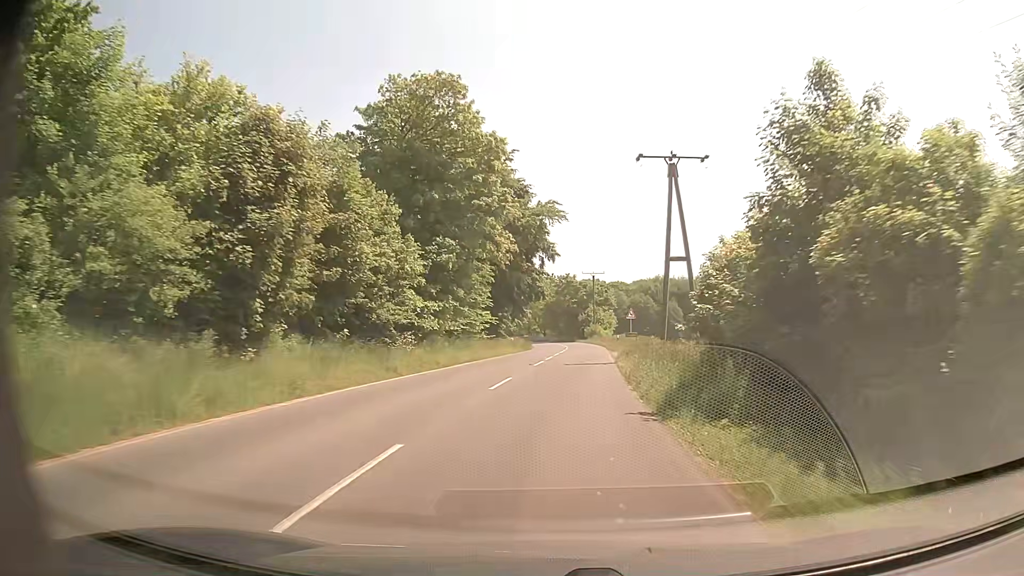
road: secondary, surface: asphalt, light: Day
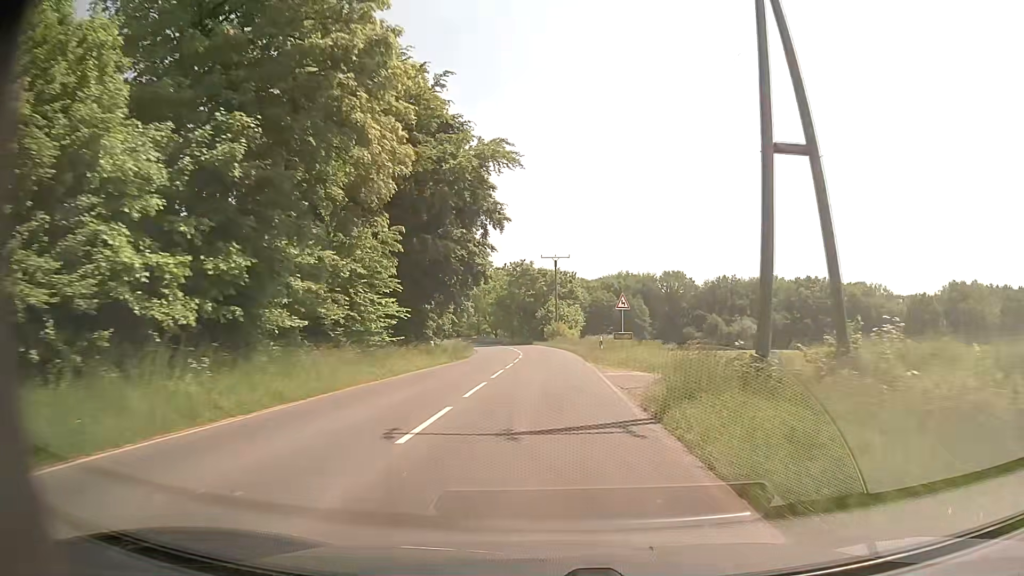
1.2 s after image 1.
(+0.7, +19.8) m; +4°
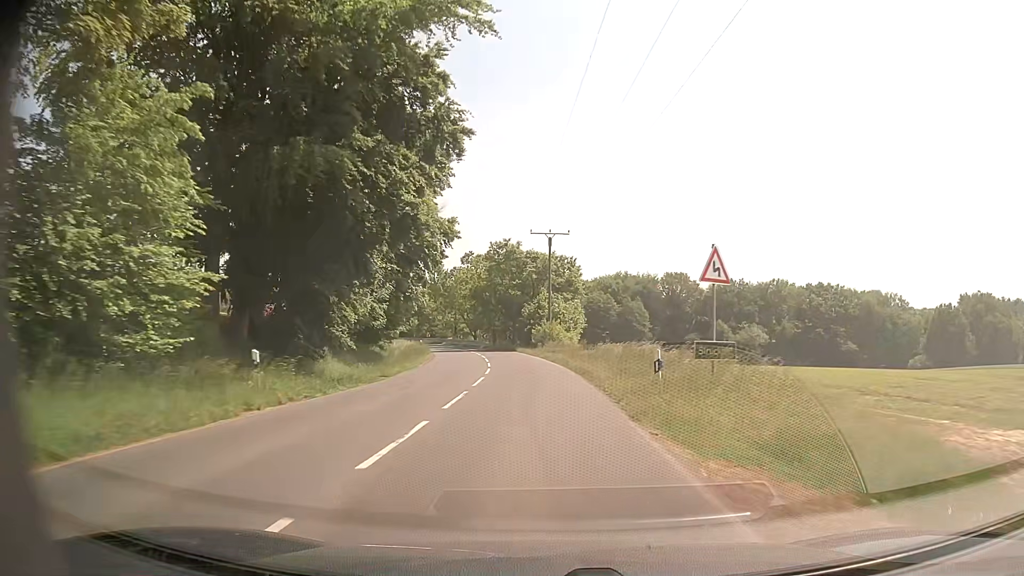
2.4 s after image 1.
(+0.2, +19.4) m; +1°
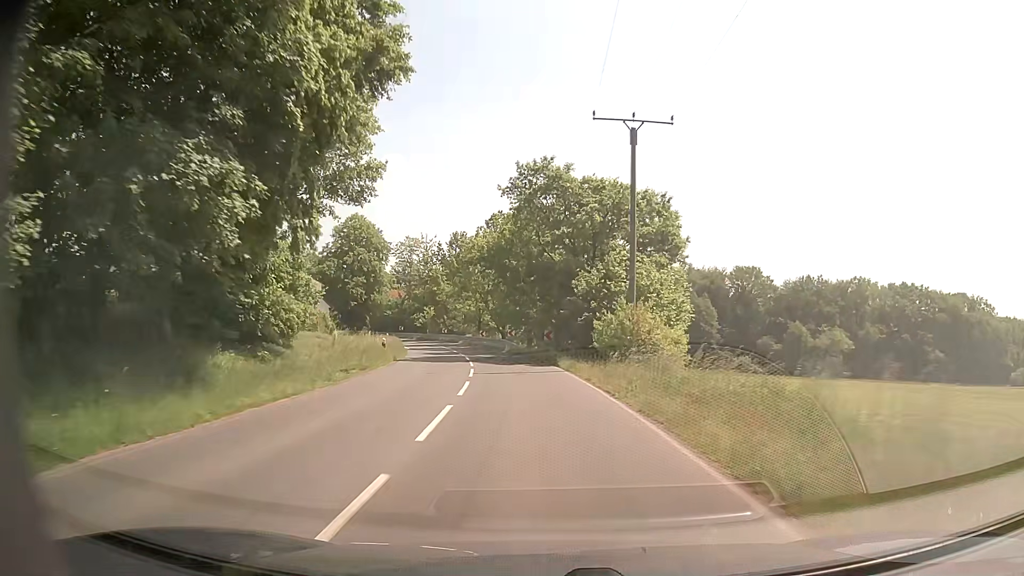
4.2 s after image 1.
(-0.8, +28.6) m; -4°
(0, +10) (-1, +20) (-2, +30) (-3, +40) (-5, +50) (-7, +59) (-10, +69) (-14, +78) (-19, +87) (-24, +95) m
